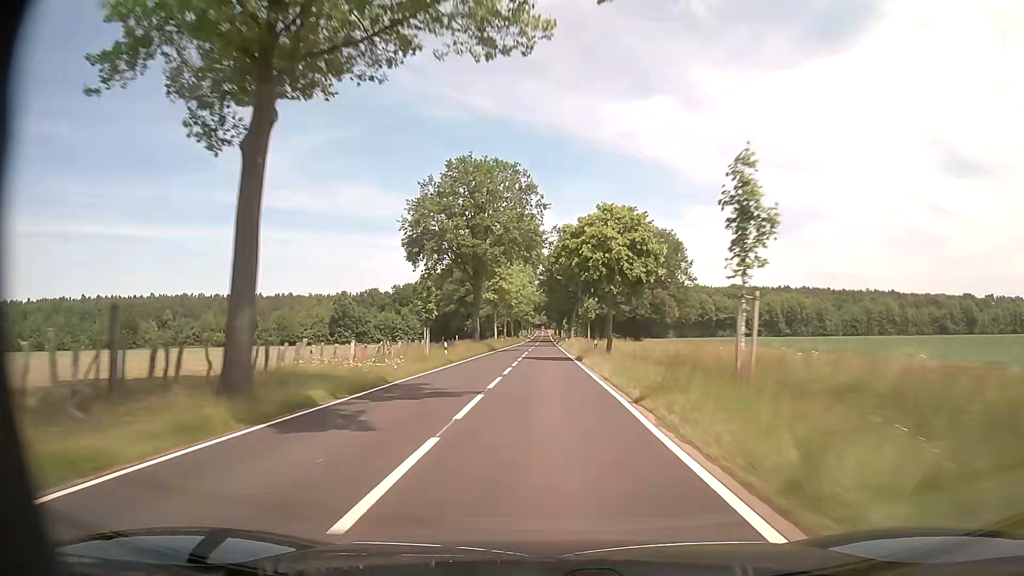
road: tertiary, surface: asphalt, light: Day
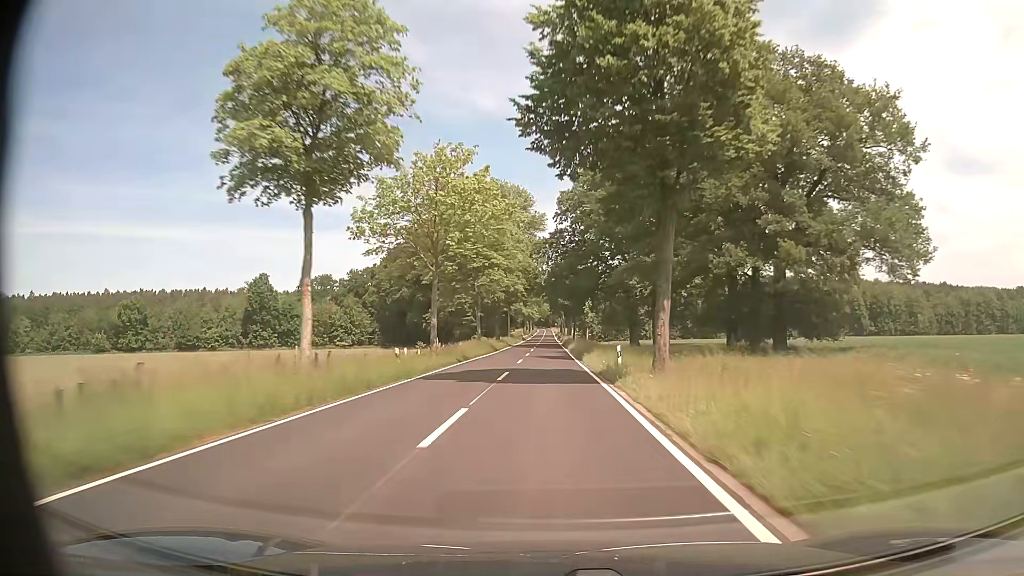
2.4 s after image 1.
(+0.1, +63.4) m; 0°
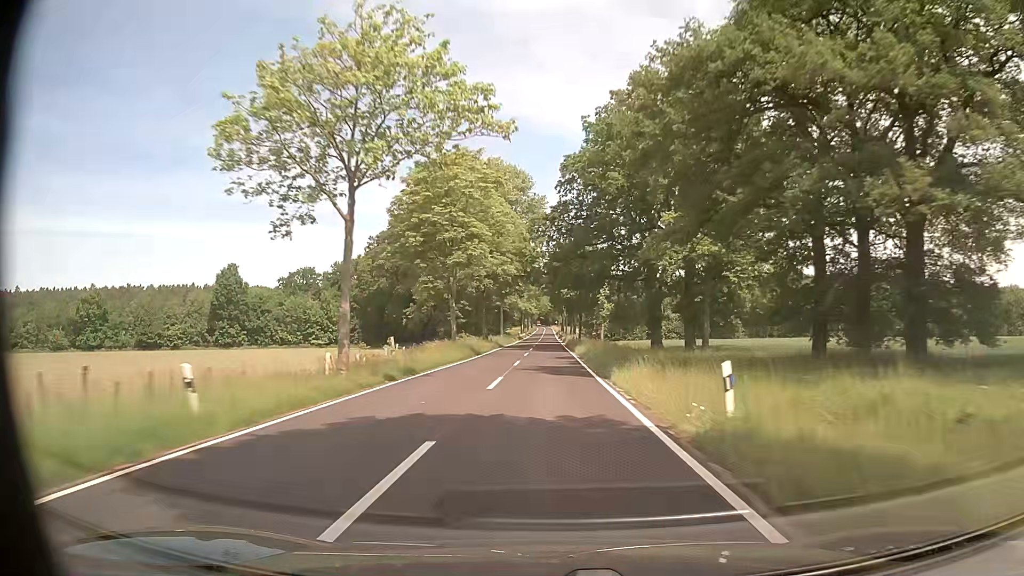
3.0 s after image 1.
(-0.1, +15.9) m; 0°
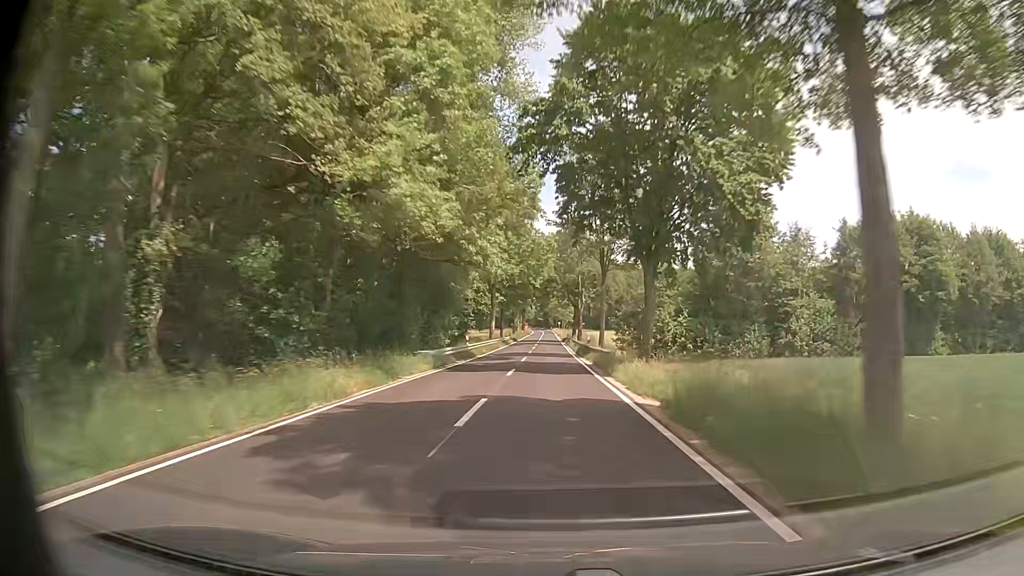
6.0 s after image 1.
(+0.2, +79.2) m; 0°
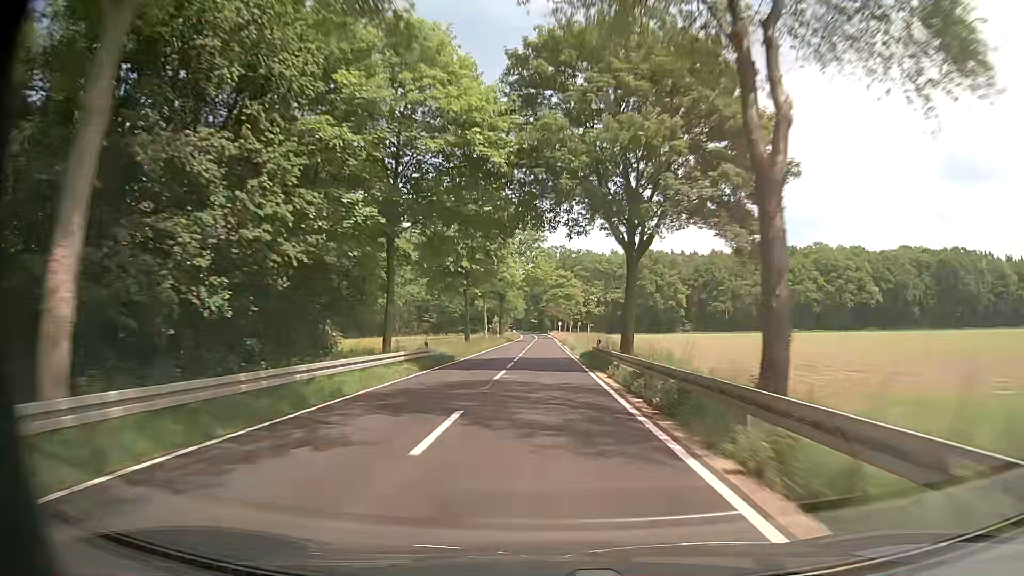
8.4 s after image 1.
(+0.3, +63.1) m; 0°
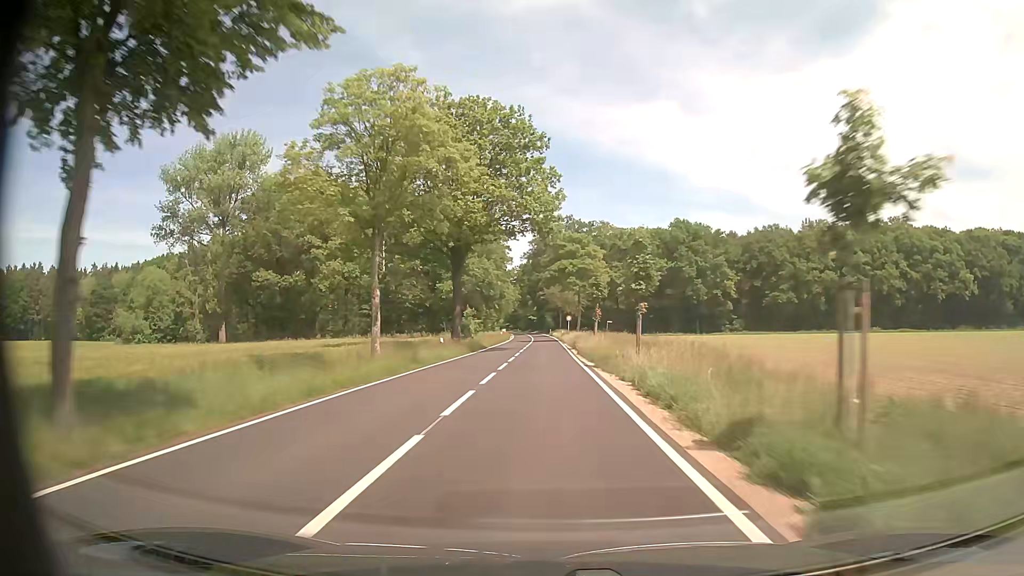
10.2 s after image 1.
(+0.5, +45.4) m; 0°
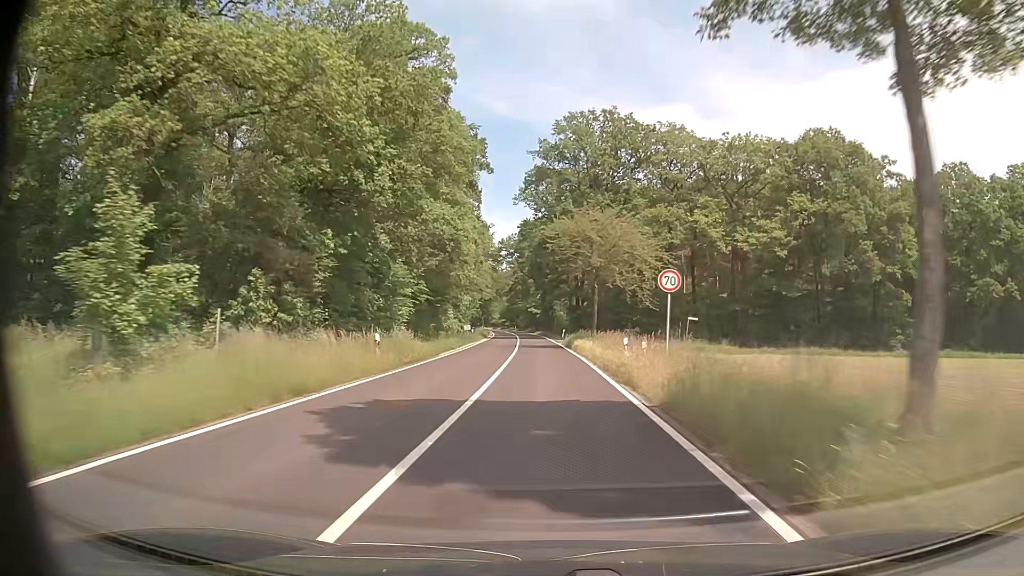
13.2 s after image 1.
(-0.2, +66.4) m; -1°
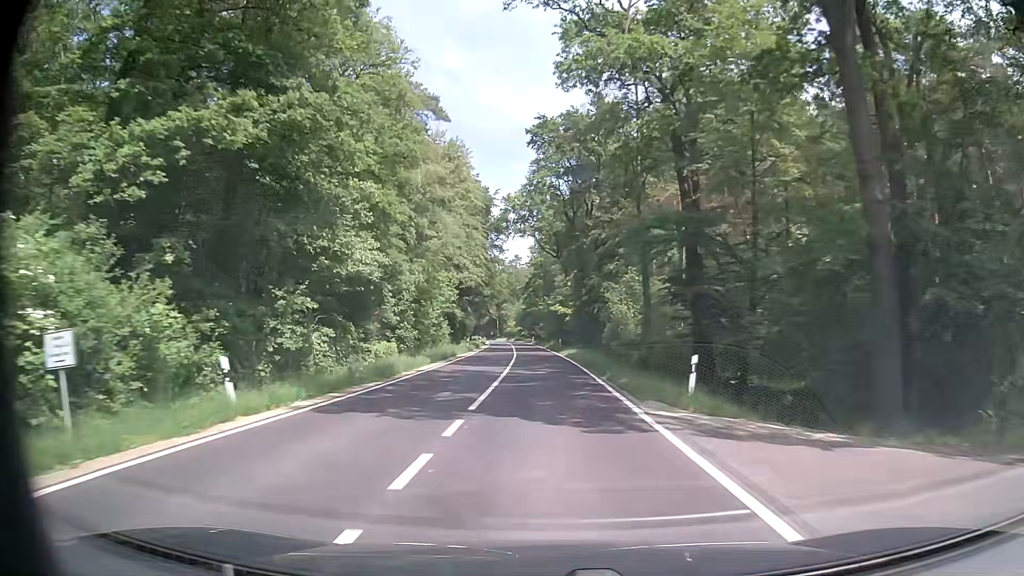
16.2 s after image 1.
(-0.8, +54.4) m; -3°
(0, +10) (0, +20) (0, +30) (0, +40) (-1, +50) (-1, +60) (-1, +70) (-2, +80) (-3, +90) (-3, +100) m
